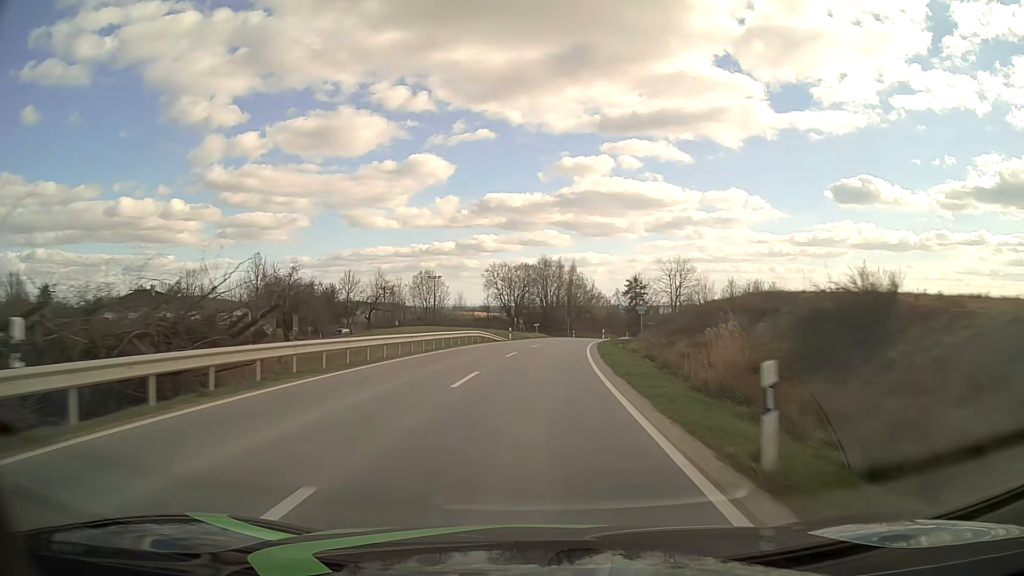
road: tertiary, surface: asphalt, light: Day
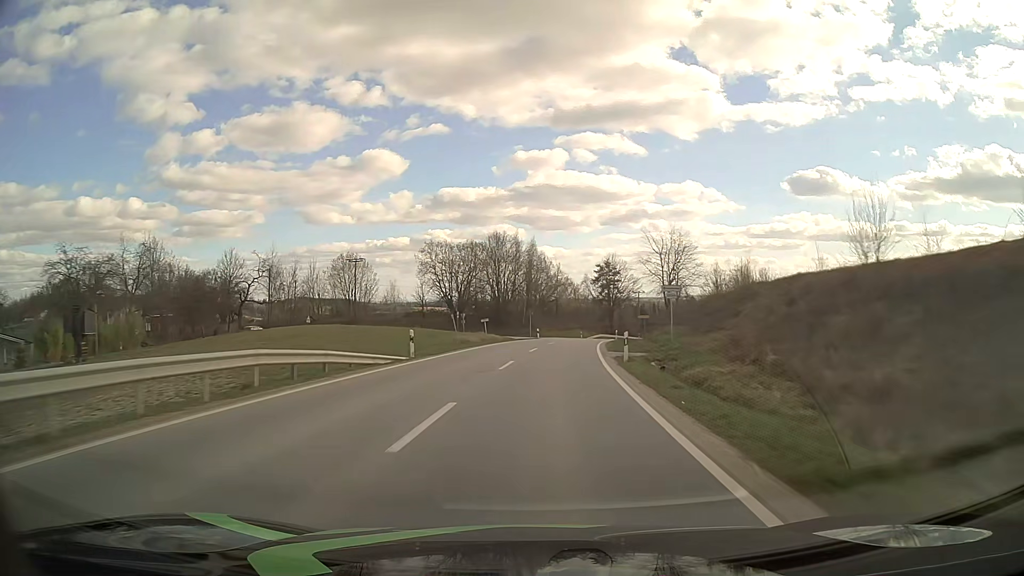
(+0.9, +30.4) m; +4°
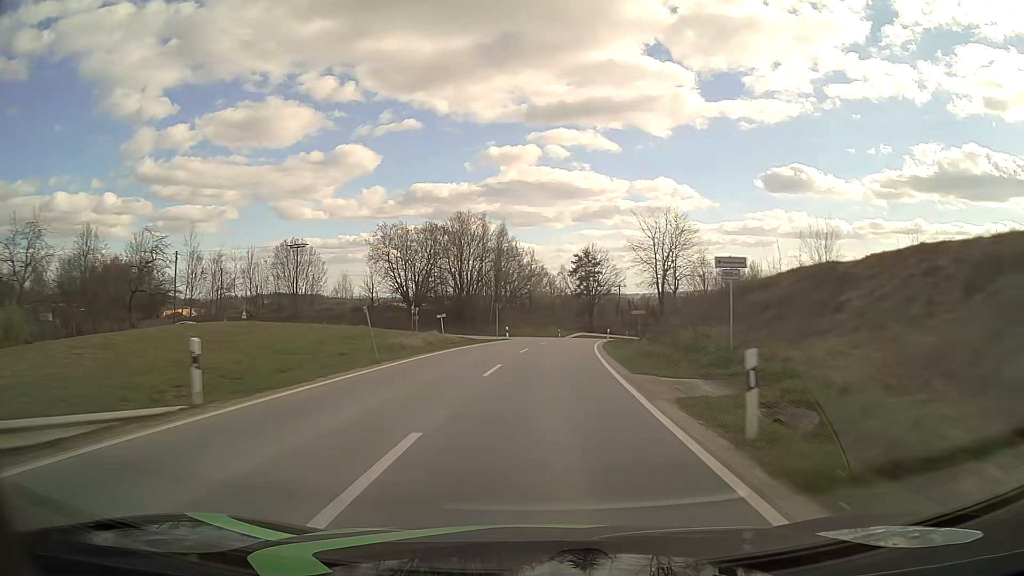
(+0.3, +15.0) m; +2°
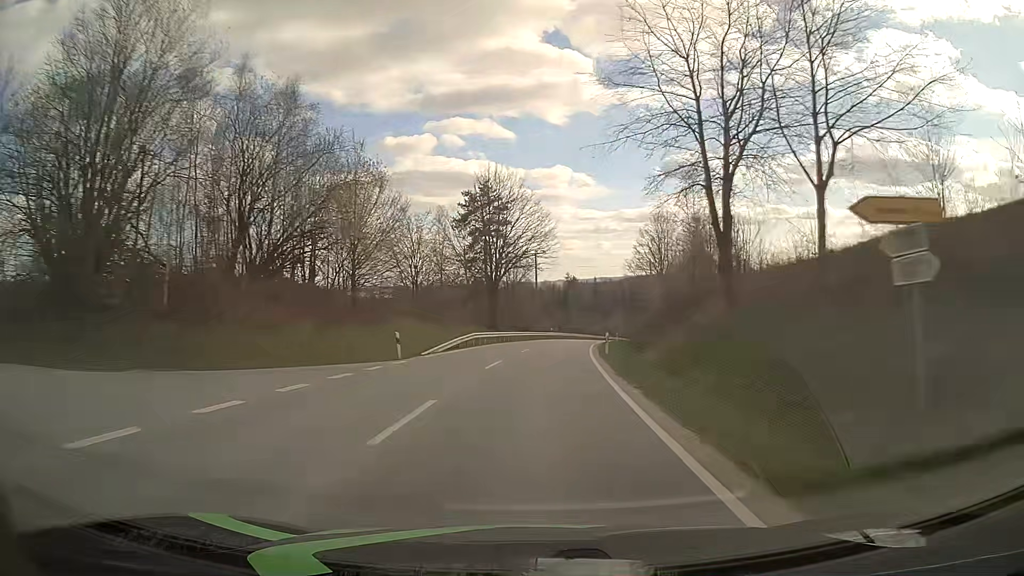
(+4.4, +56.6) m; +9°
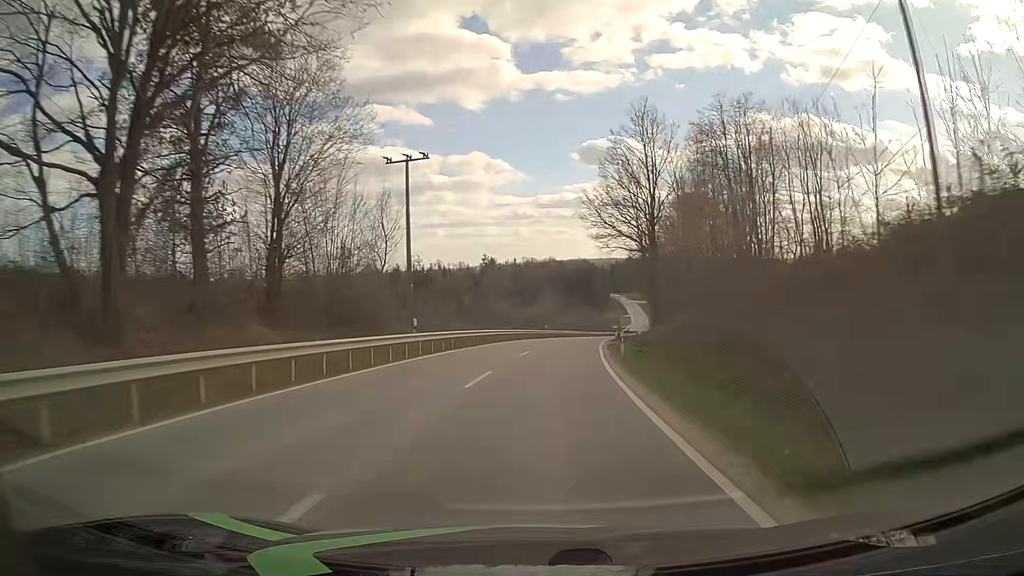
(+3.5, +54.2) m; +7°
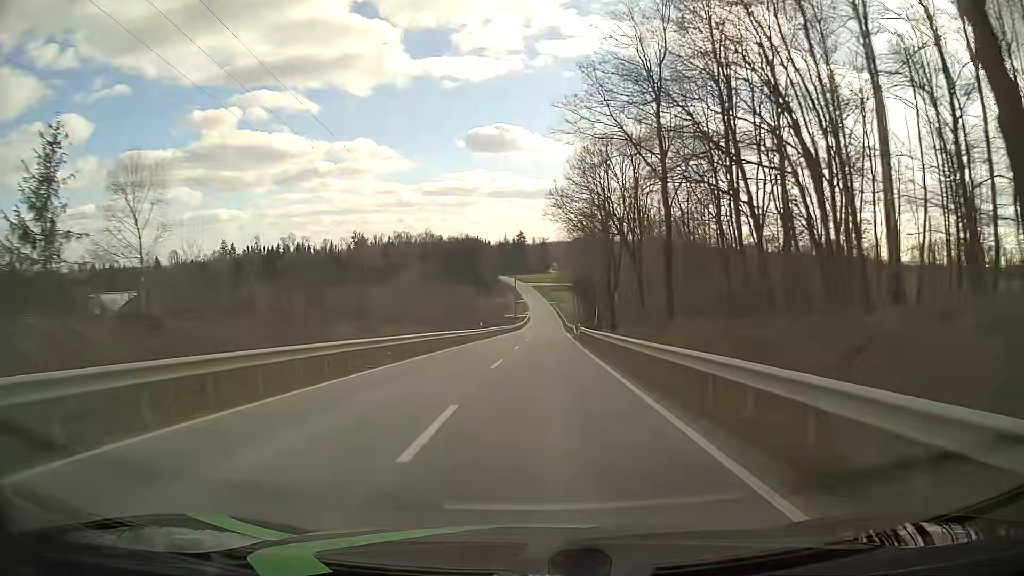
(+5.9, +67.2) m; +10°
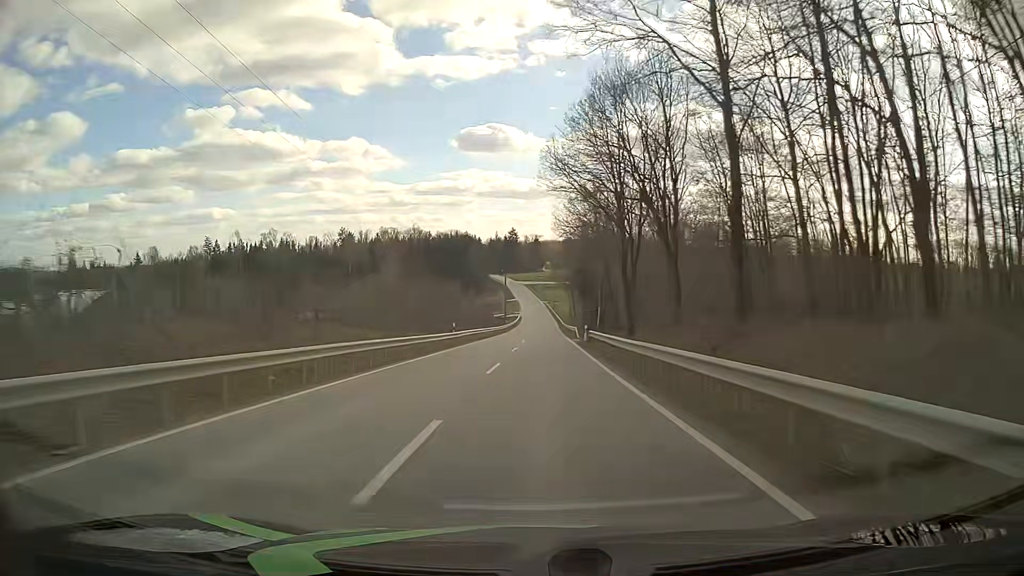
(+0.1, +13.6) m; 0°
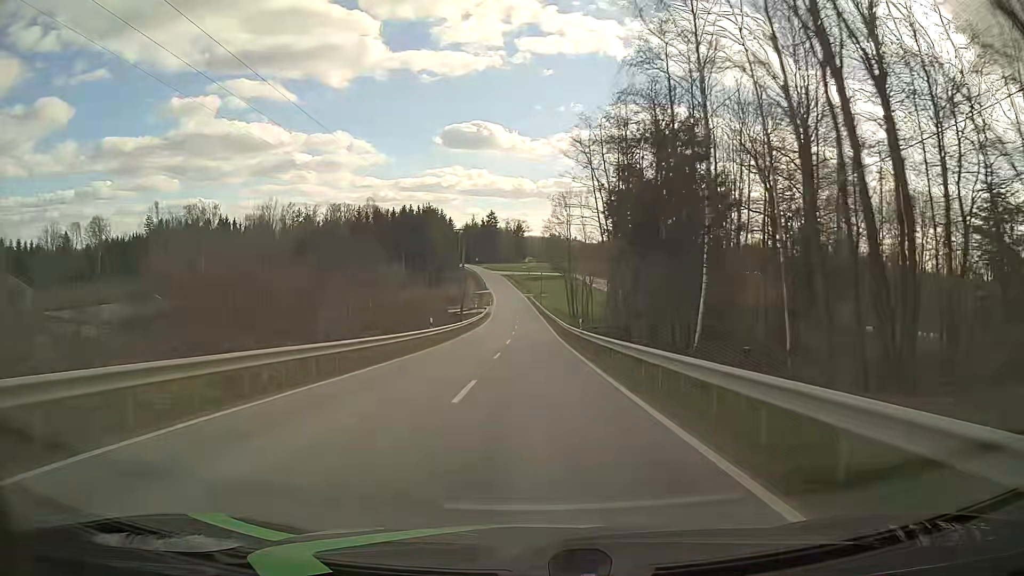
(+1.2, +55.0) m; +2°
(0, +10) (0, +20) (0, +30) (0, +40) (0, +50) (0, +60) (-1, +70) (-1, +80) (-1, +90) (-1, +100) m
